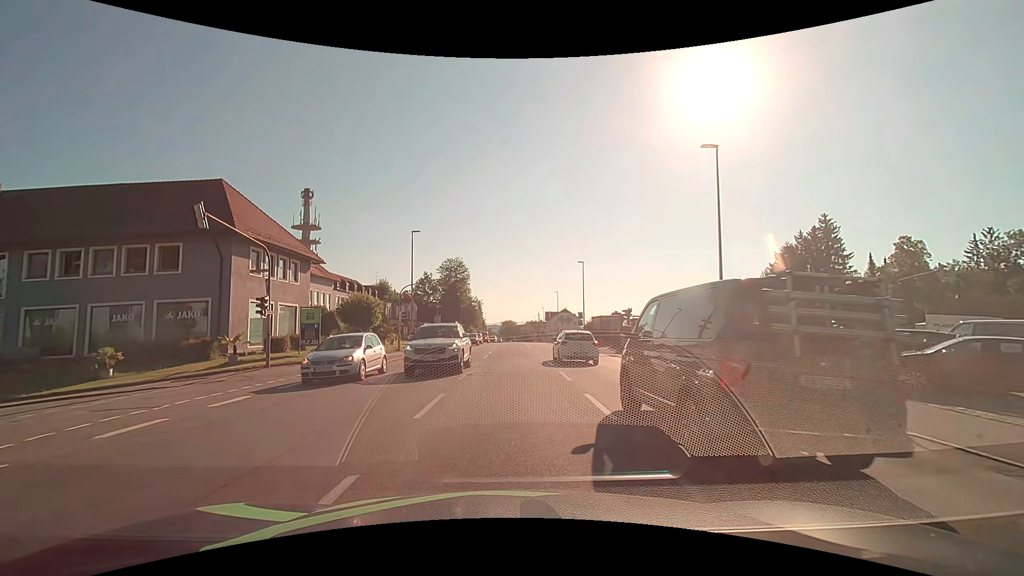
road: tertiary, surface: asphalt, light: Day
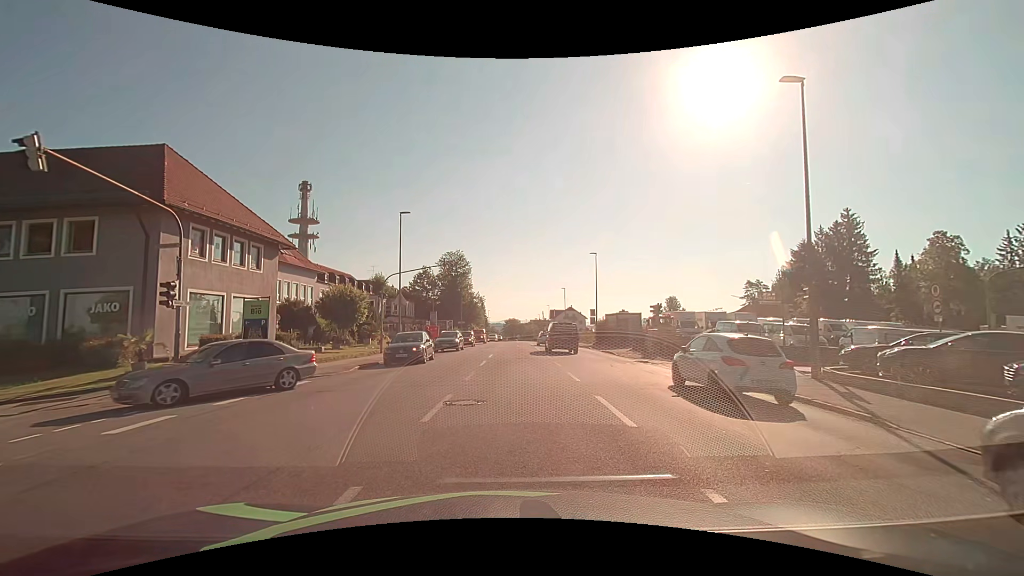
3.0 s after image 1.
(+0.1, +6.3) m; 0°
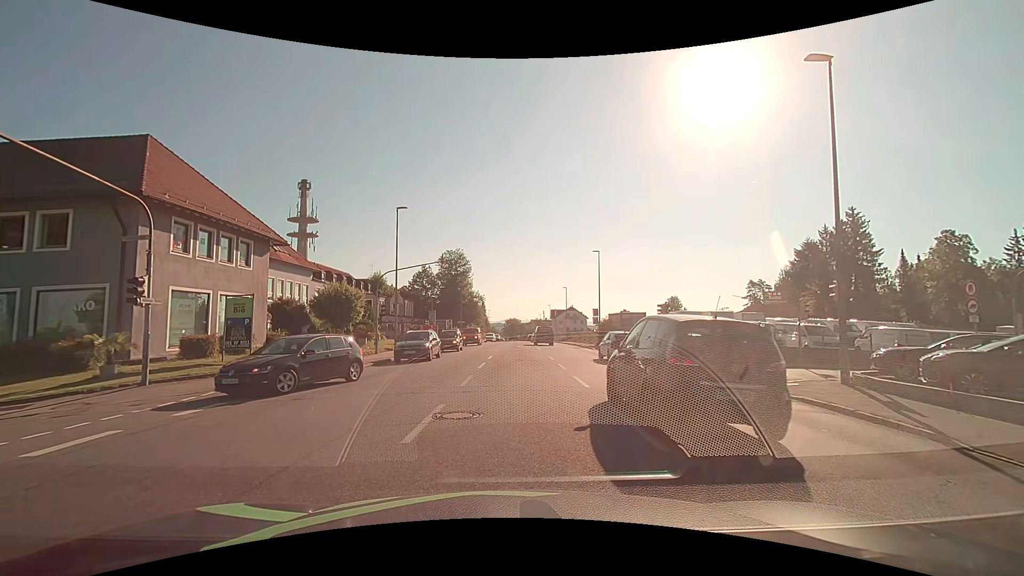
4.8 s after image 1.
(0.0, +1.3) m; 0°
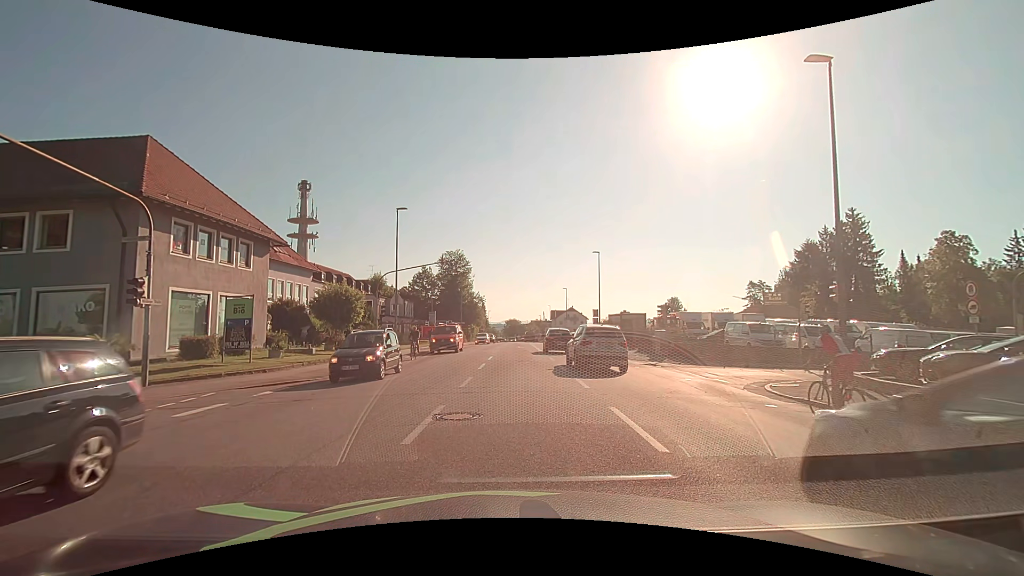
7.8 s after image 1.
(0.0, +0.1) m; 0°
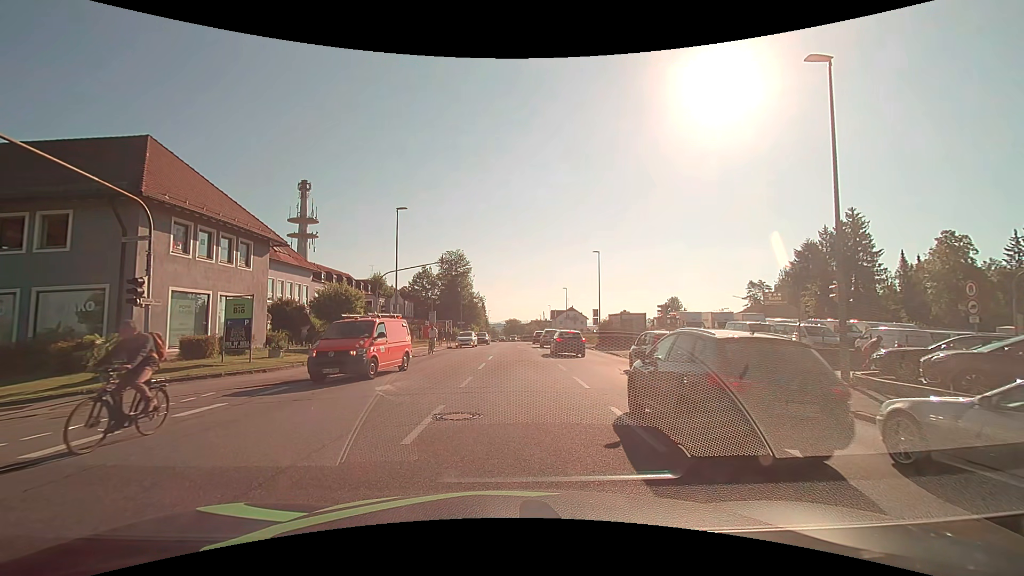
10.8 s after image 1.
(0.0, 0.0) m; 0°
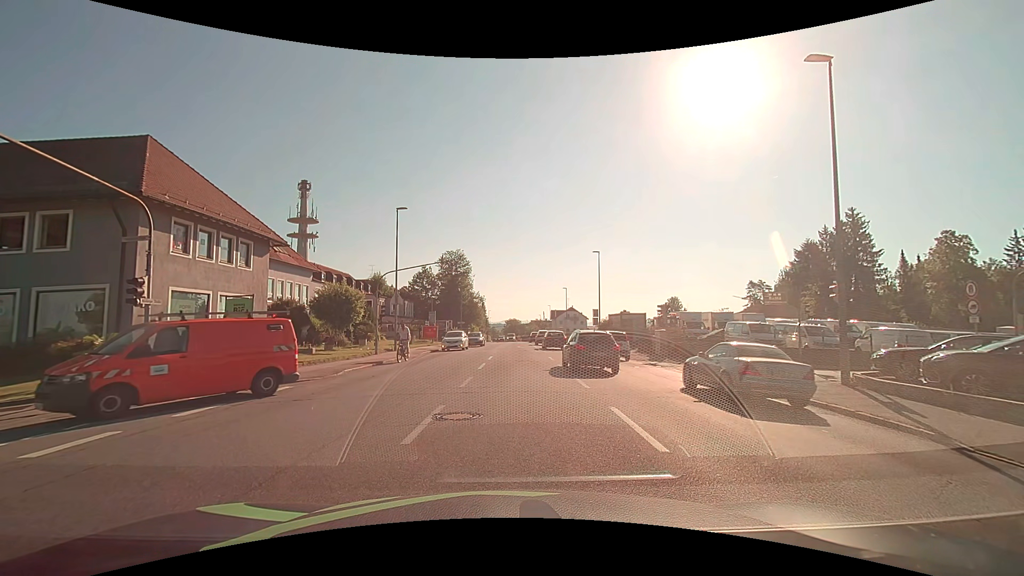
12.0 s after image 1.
(0.0, 0.0) m; 0°
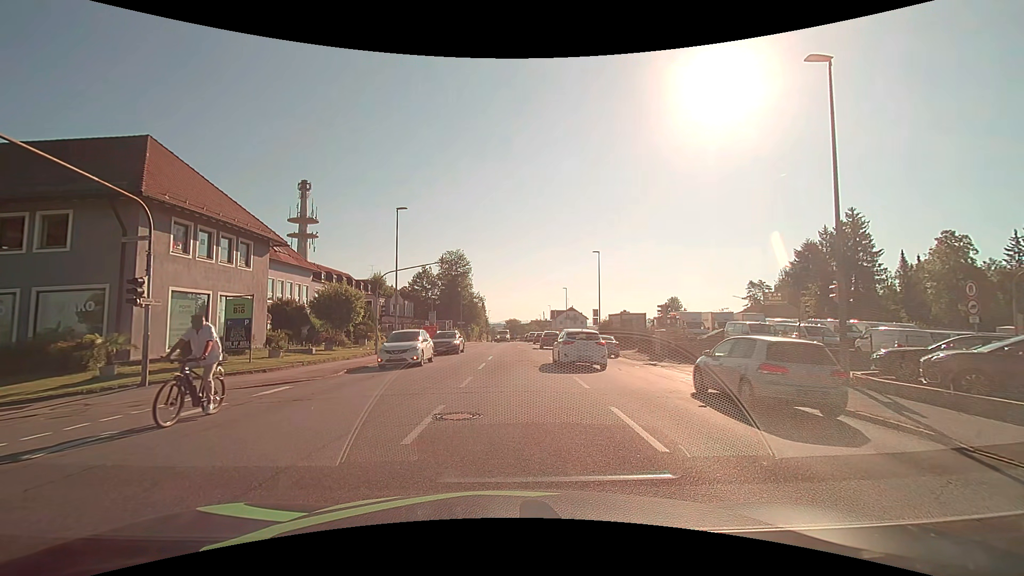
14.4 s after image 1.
(0.0, 0.0) m; 0°
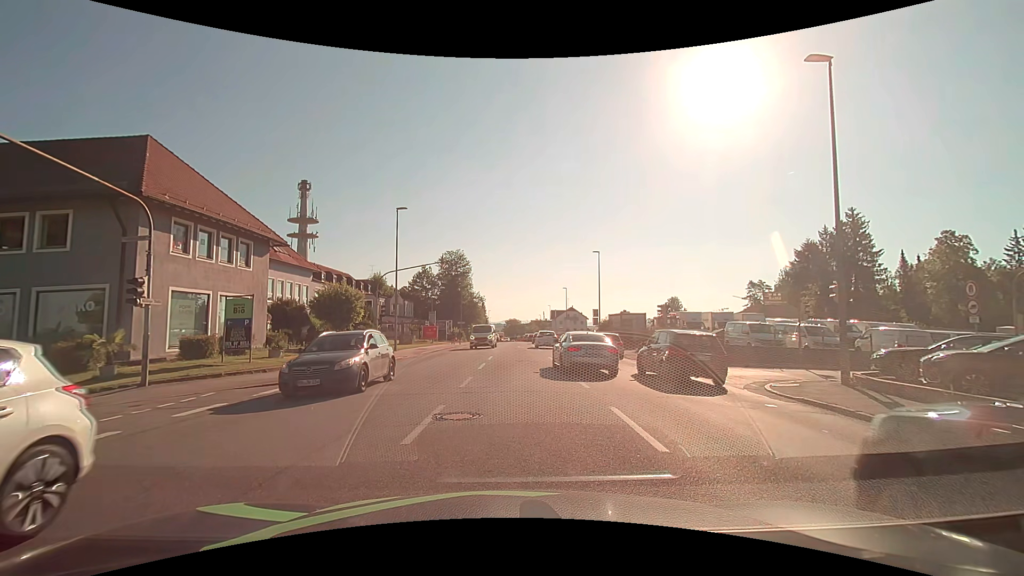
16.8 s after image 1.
(0.0, 0.0) m; 0°
(-4, +9) (-14, +11) (-24, +11) (-34, +11) (-44, +10) (-53, +9) (-63, +6) (-71, 0) (-74, -9) (-76, -19) m
